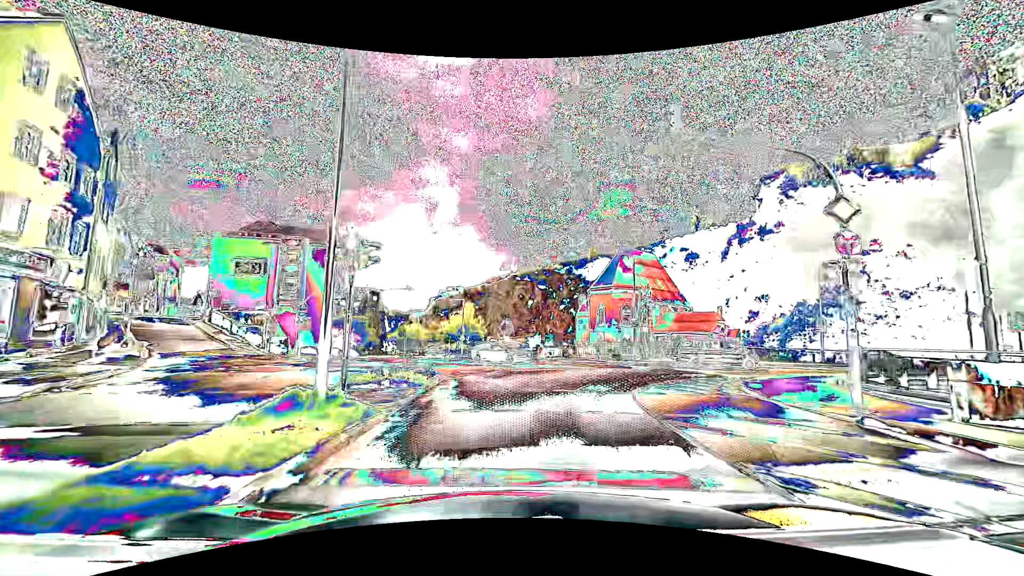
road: primary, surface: asphalt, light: Day
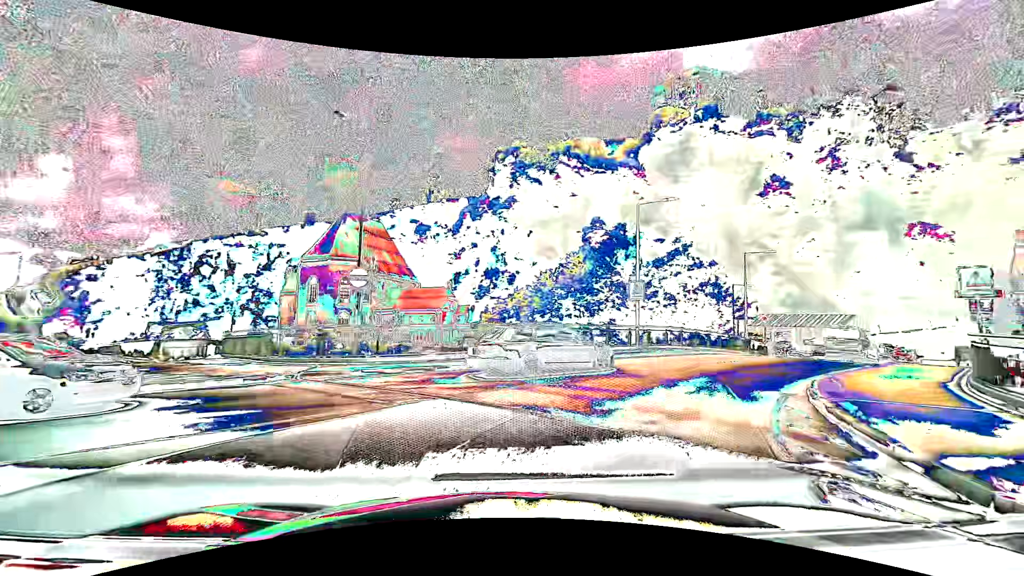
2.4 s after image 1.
(+4.1, +20.3) m; +31°
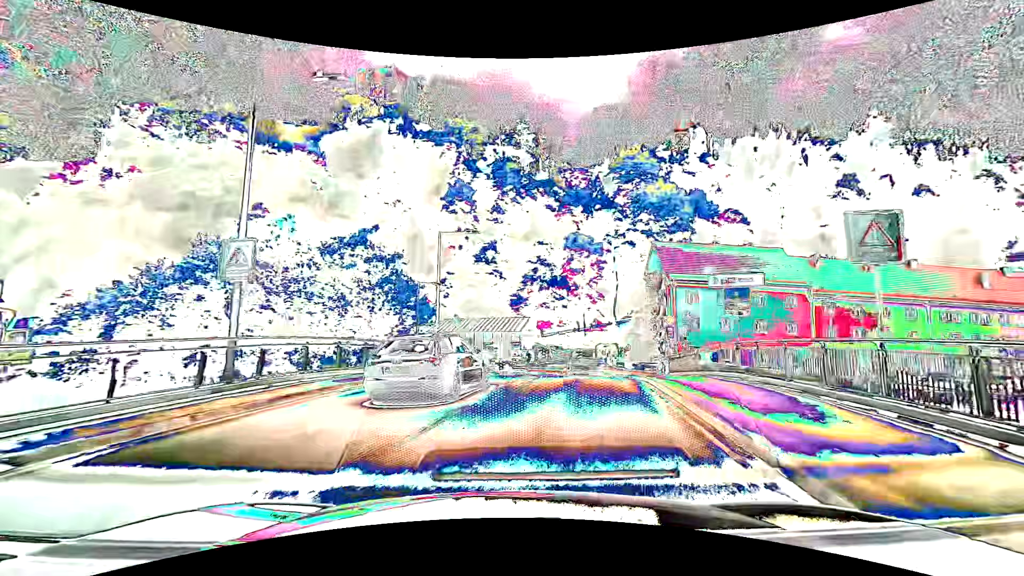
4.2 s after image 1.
(+4.4, +13.7) m; +36°
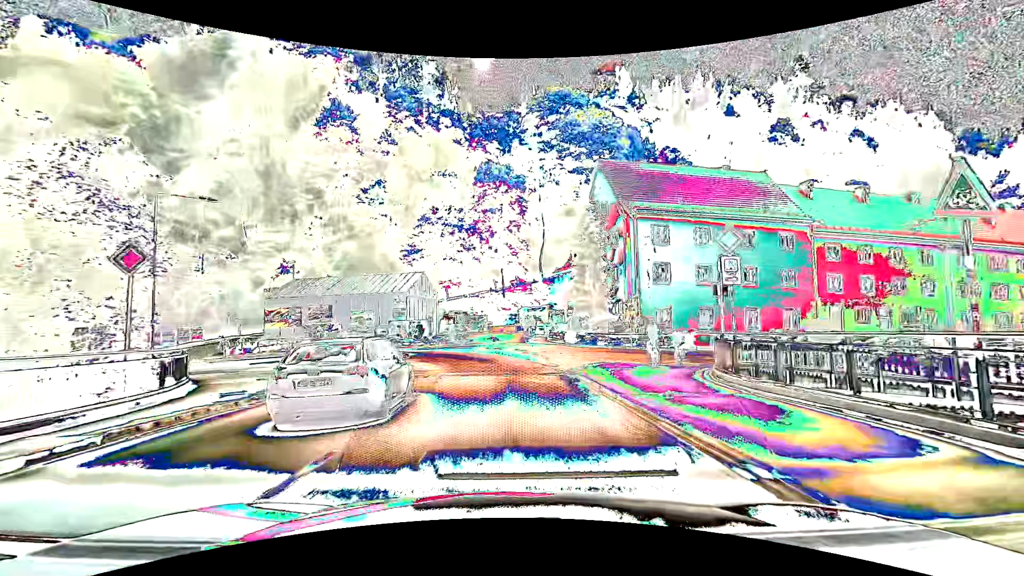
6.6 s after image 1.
(+2.6, +21.4) m; +9°
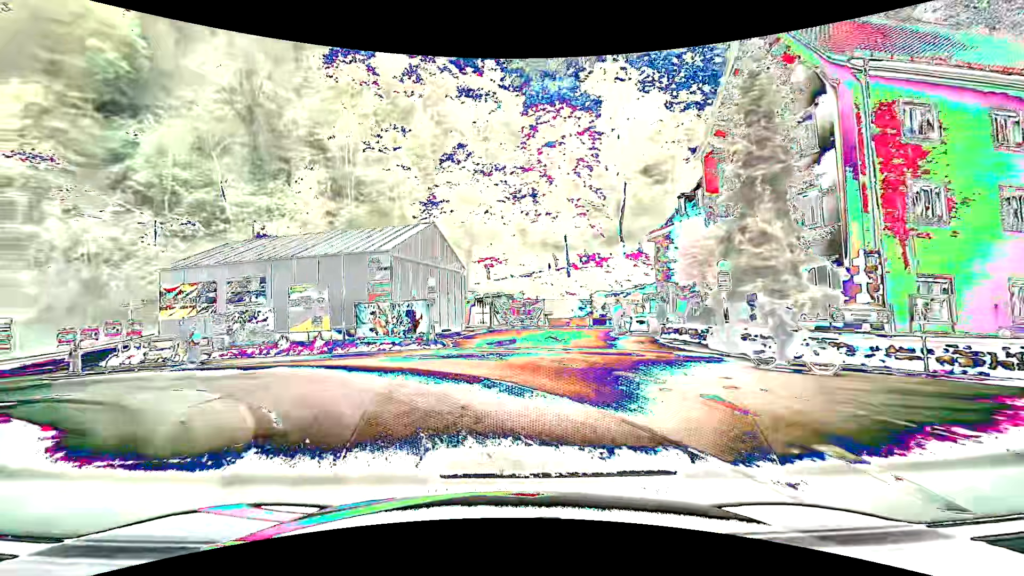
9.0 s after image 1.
(-0.6, +20.3) m; -7°
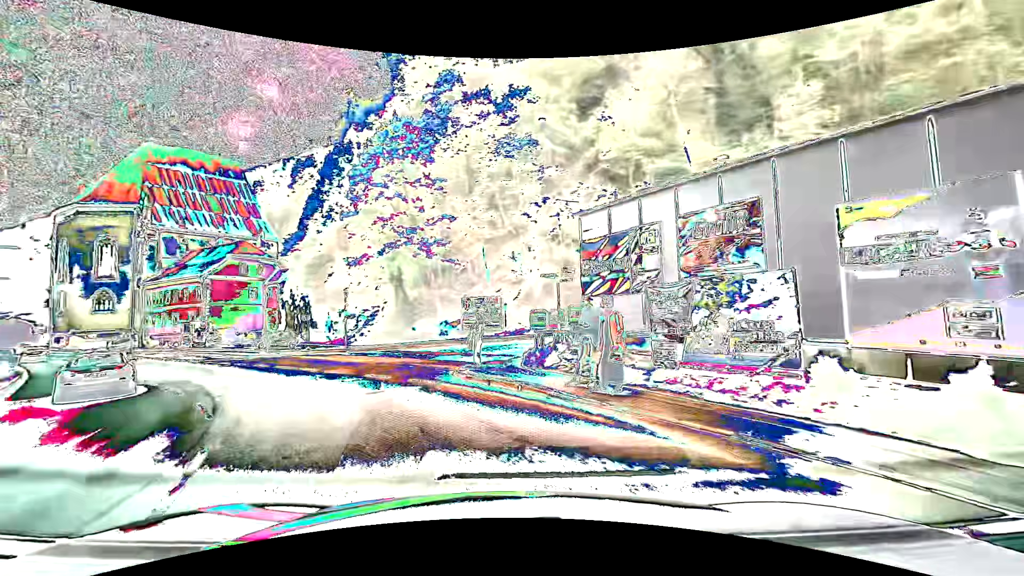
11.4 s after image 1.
(-5.9, +14.9) m; -50°
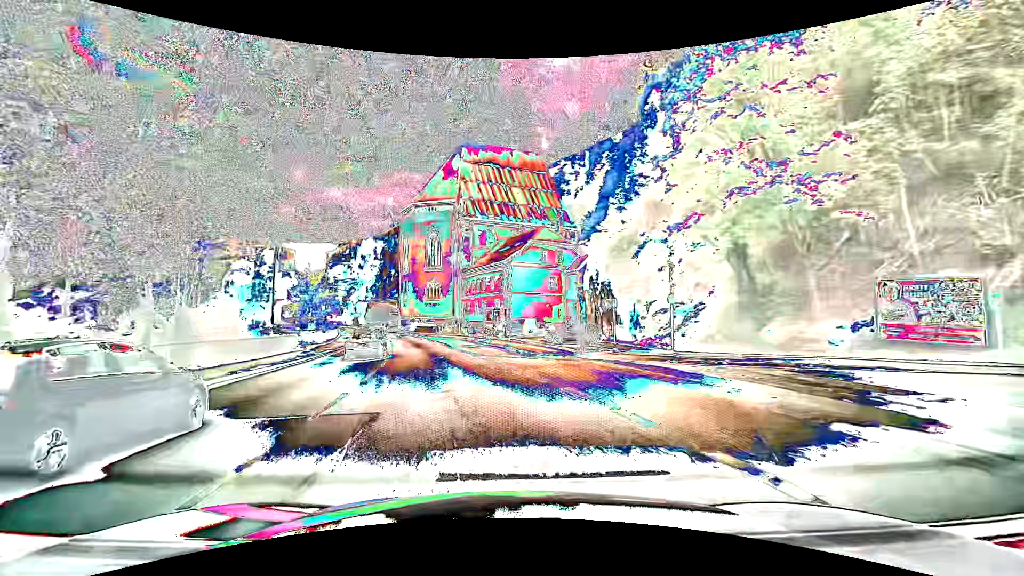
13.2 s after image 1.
(-4.9, +13.8) m; -33°
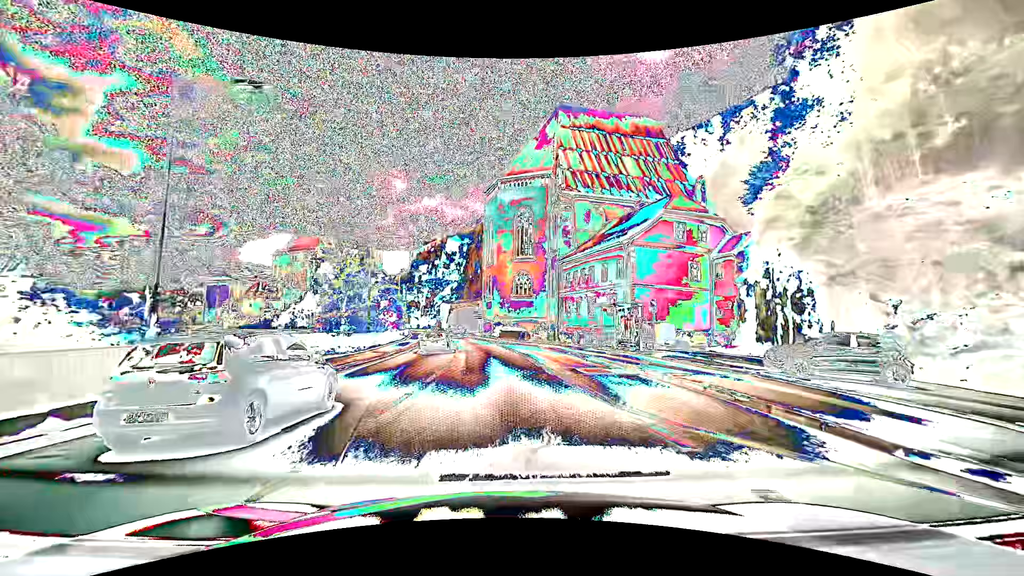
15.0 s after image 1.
(-2.3, +18.7) m; -10°
(0, +10) (-1, +20) (-1, +30) (-2, +40) (-4, +50) (-5, +60) (-7, +70) (-8, +79) (-10, +89) (-11, +99) m
